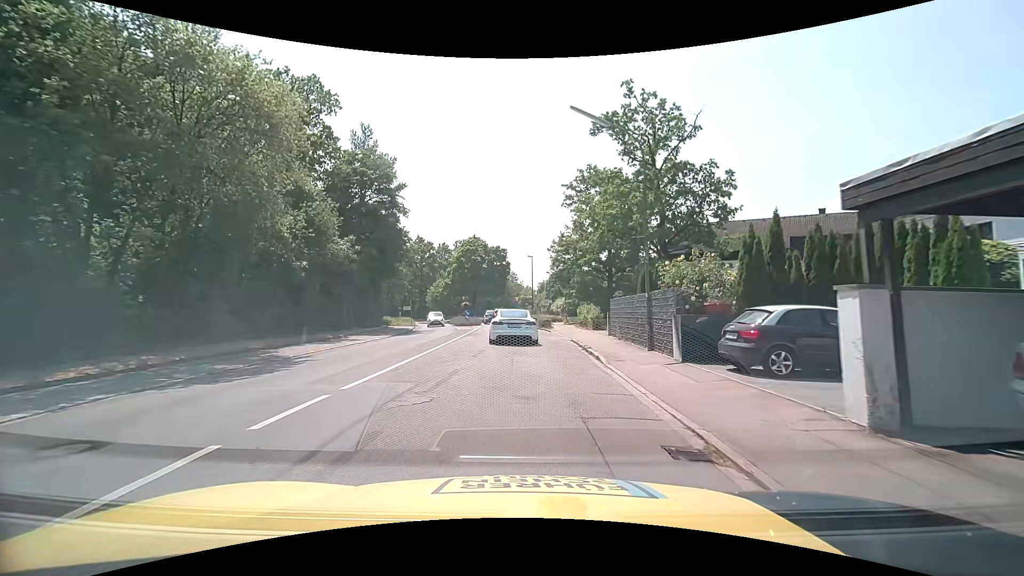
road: tertiary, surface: asphalt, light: Day
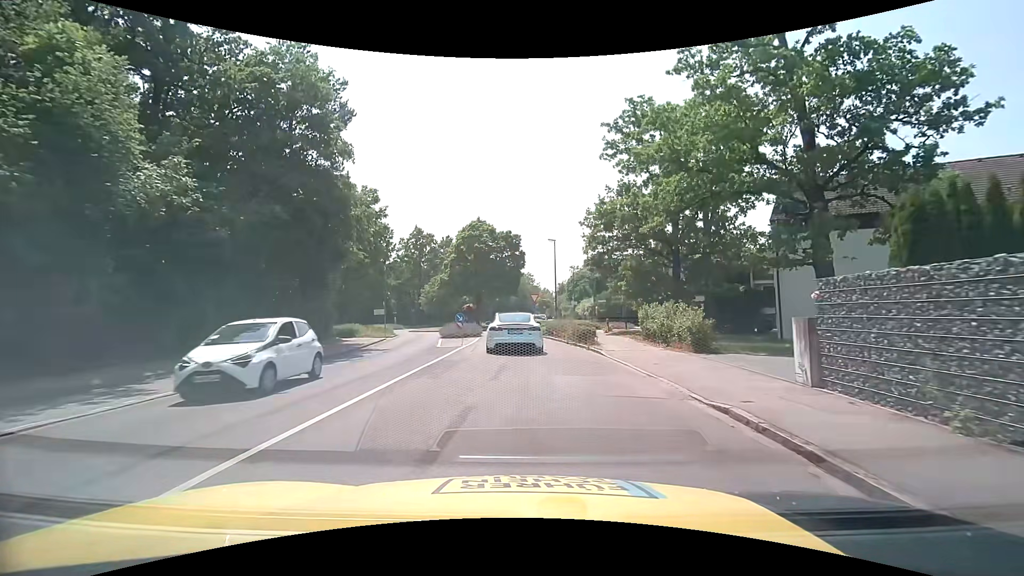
(-0.1, +16.1) m; -3°
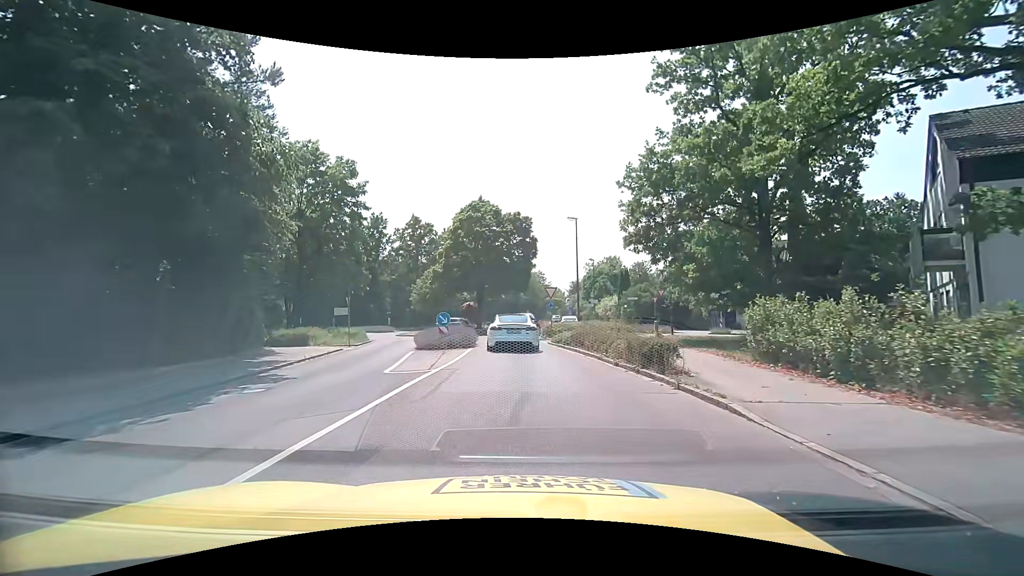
(+0.1, +10.1) m; 0°
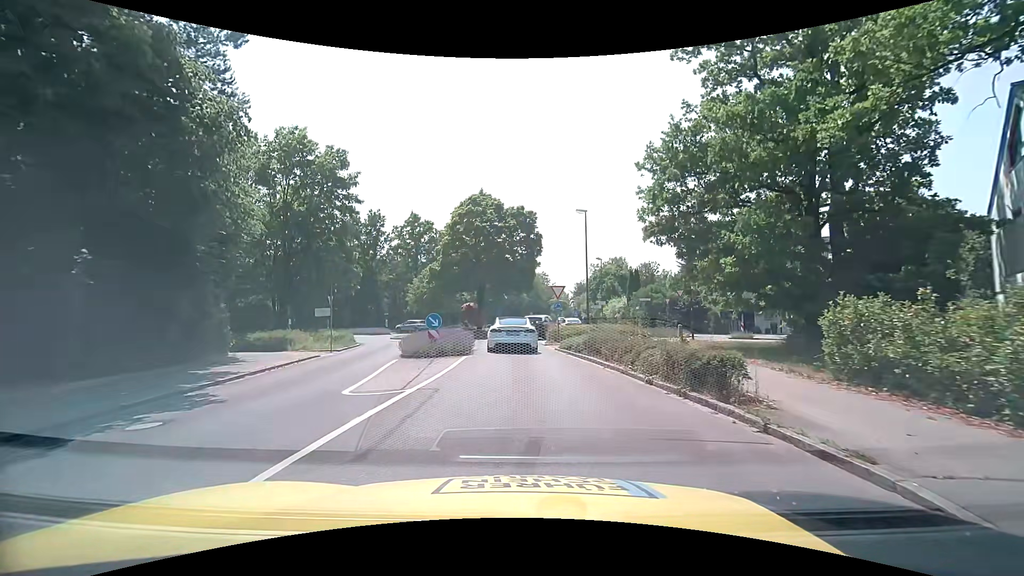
(0.0, +3.2) m; -1°
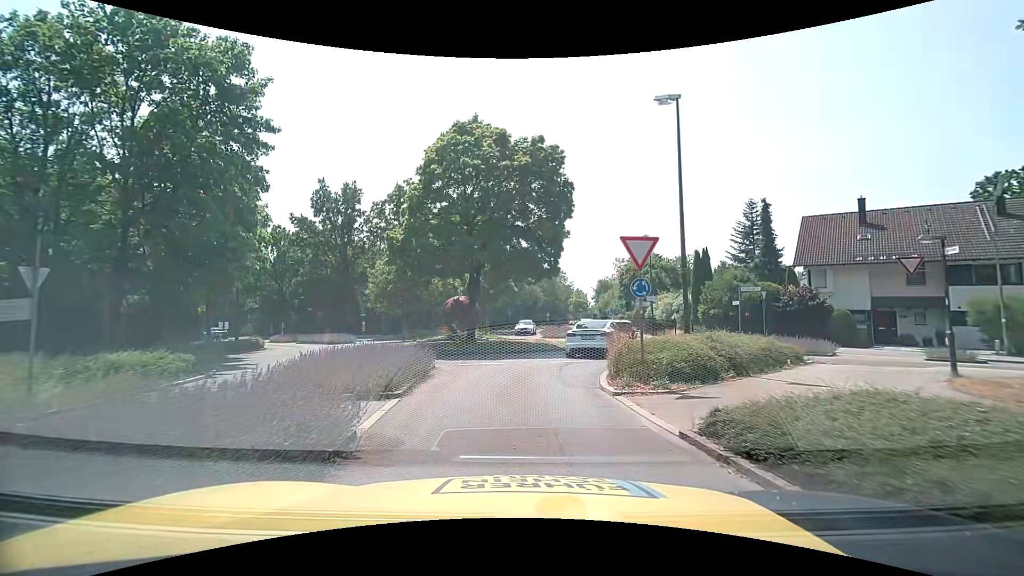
(-0.2, +16.3) m; -1°
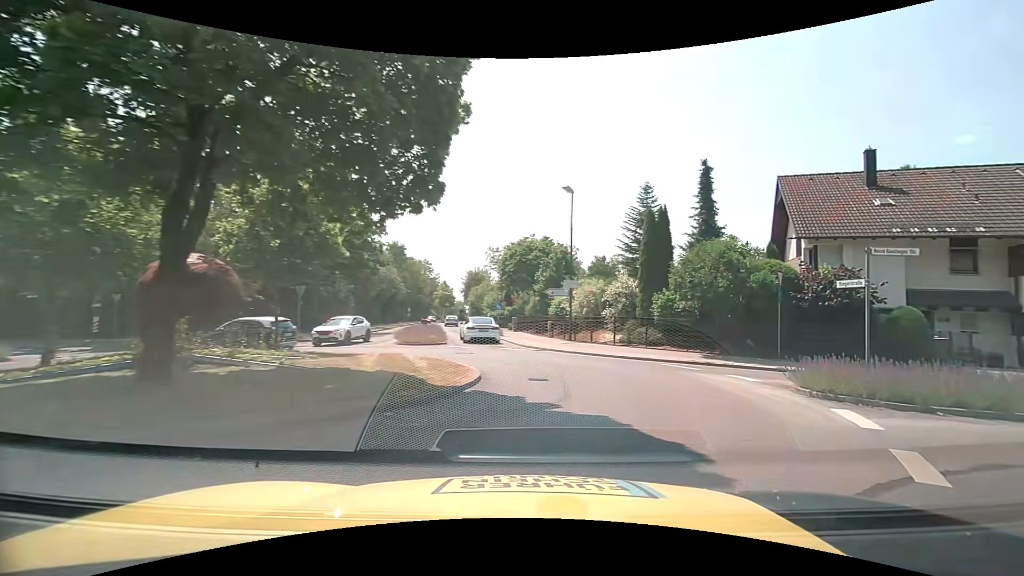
(+0.2, +16.2) m; +13°
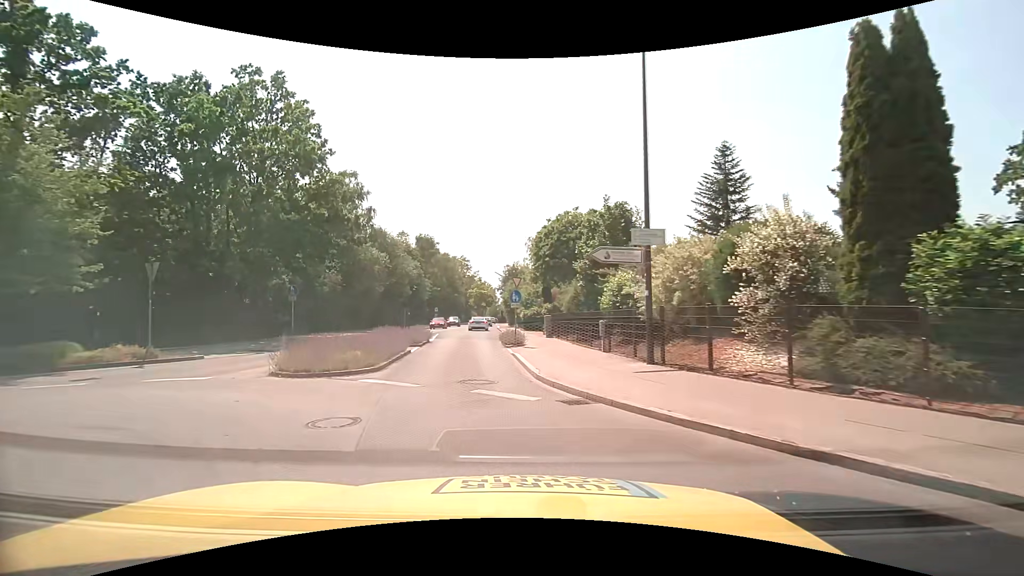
(+1.5, +14.7) m; -3°
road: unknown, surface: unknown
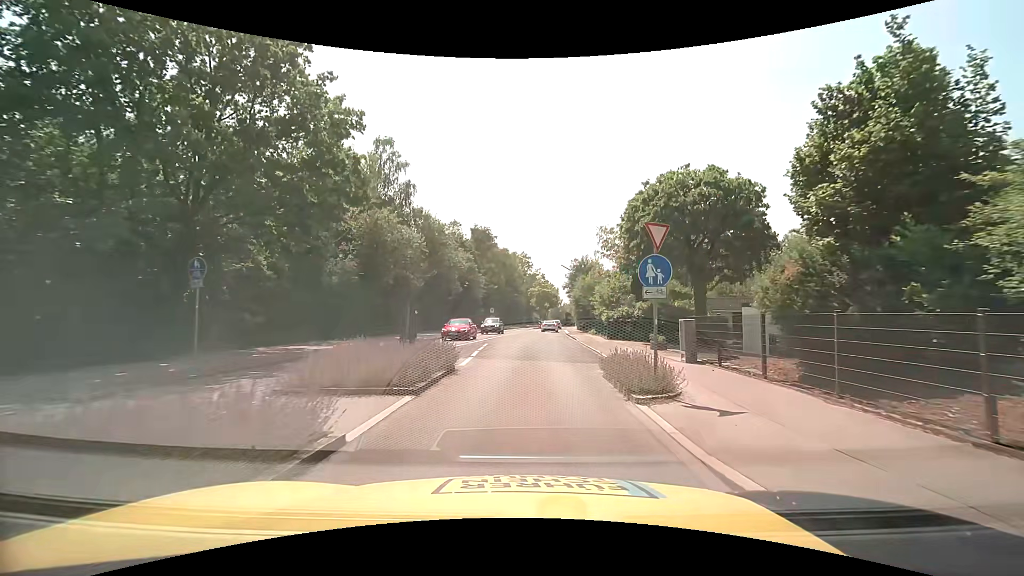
(-1.5, +13.0) m; -8°
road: tertiary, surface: asphalt
(0, +10) (0, +20) (+1, +30) (+1, +40) (+2, +50) (+2, +60) (+3, +70) (+4, +80) (+5, +90) (+6, +100) m
